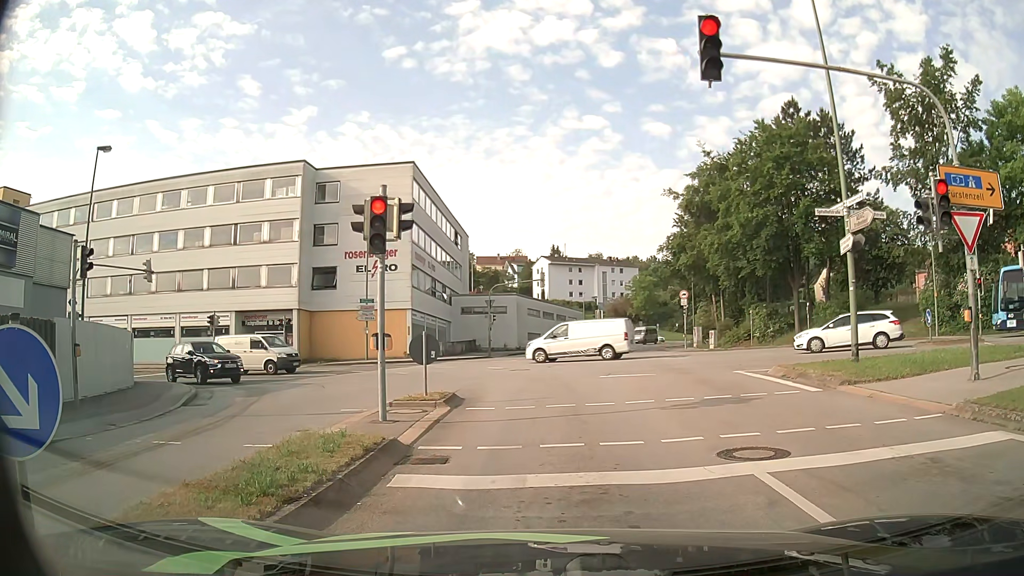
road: tertiary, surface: asphalt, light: Day
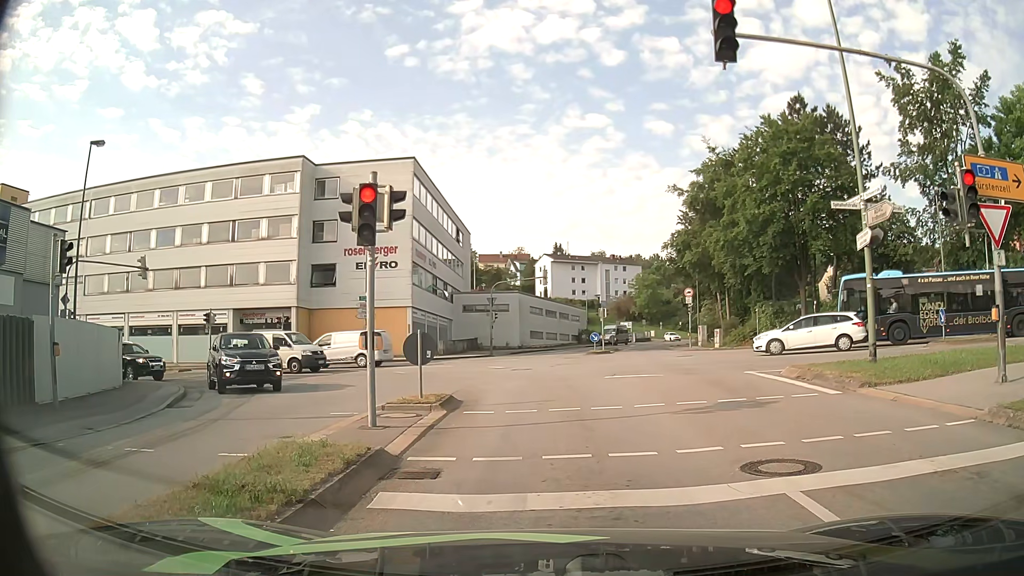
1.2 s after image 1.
(0.0, +0.8) m; 0°
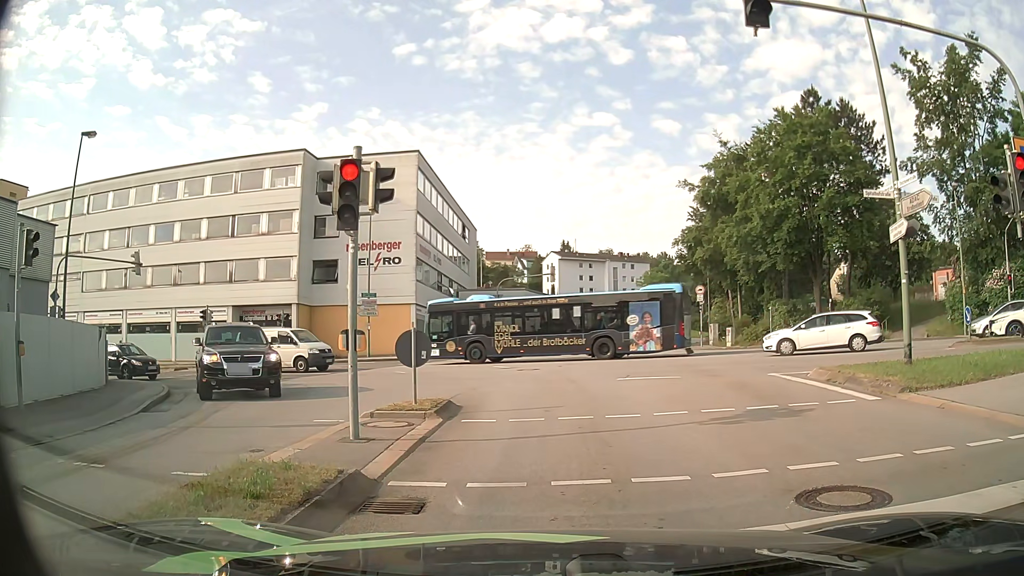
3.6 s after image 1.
(0.0, +1.3) m; 0°
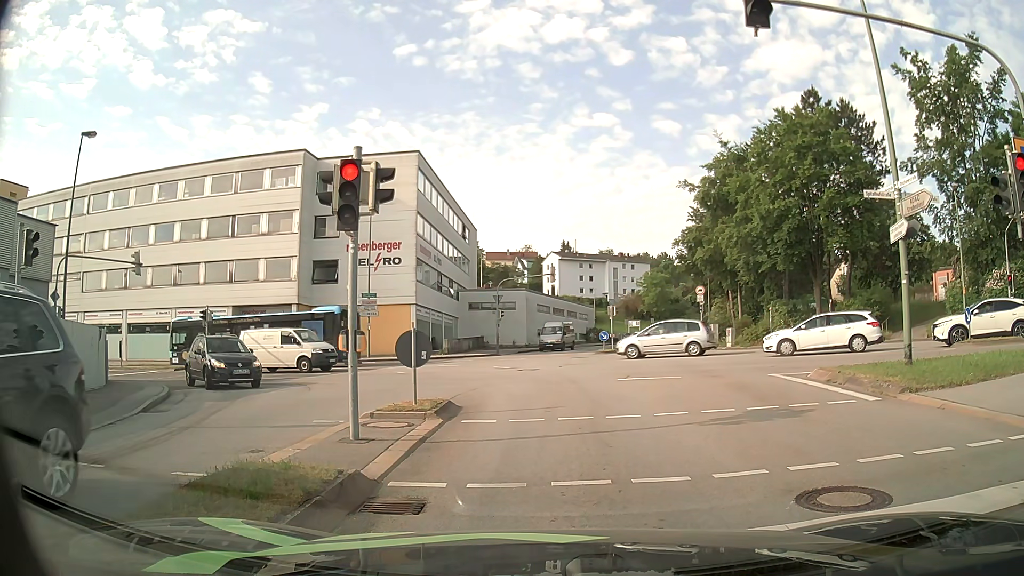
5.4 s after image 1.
(0.0, +0.1) m; 0°
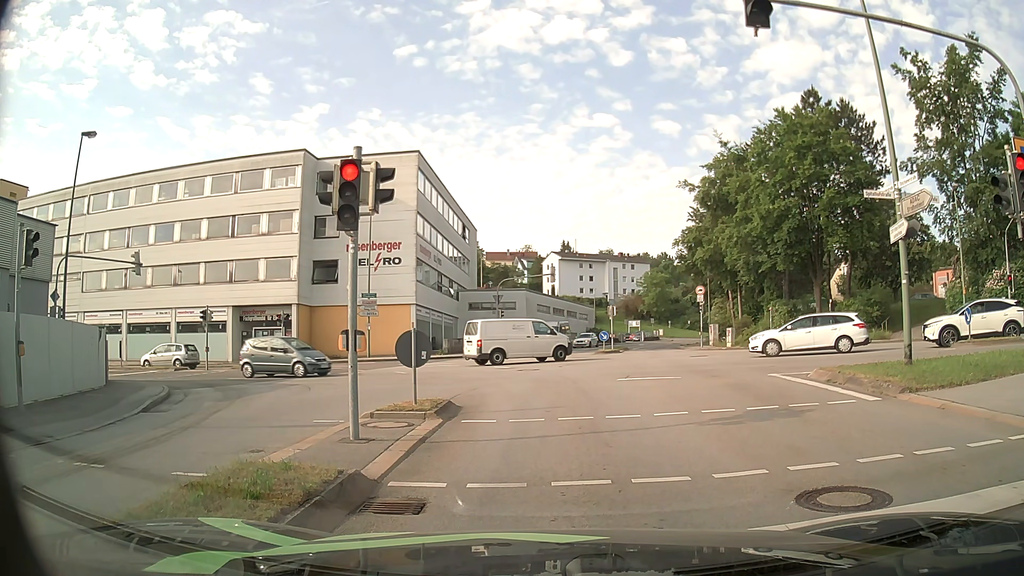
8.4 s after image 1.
(0.0, 0.0) m; 0°
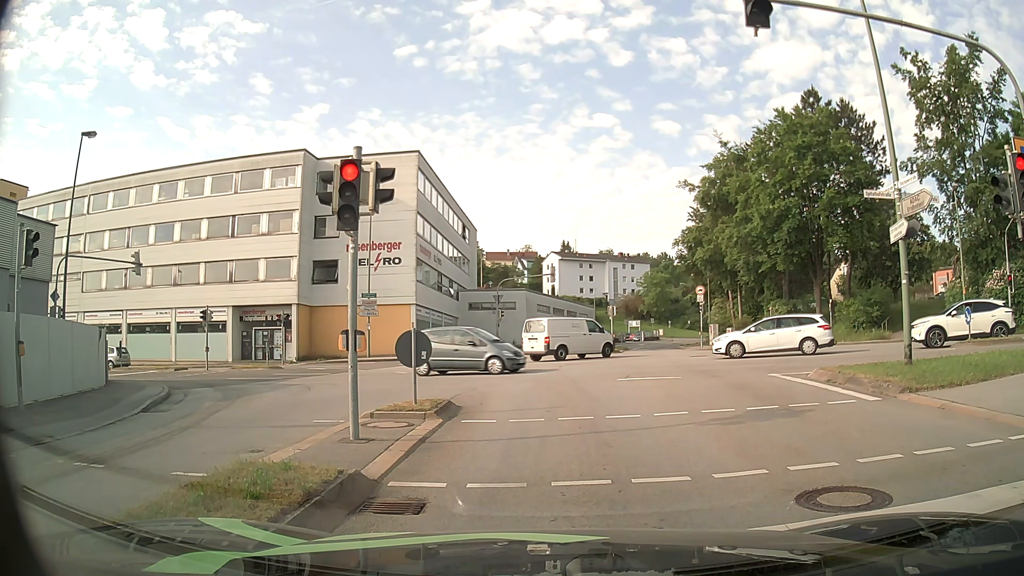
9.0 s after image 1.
(0.0, 0.0) m; 0°
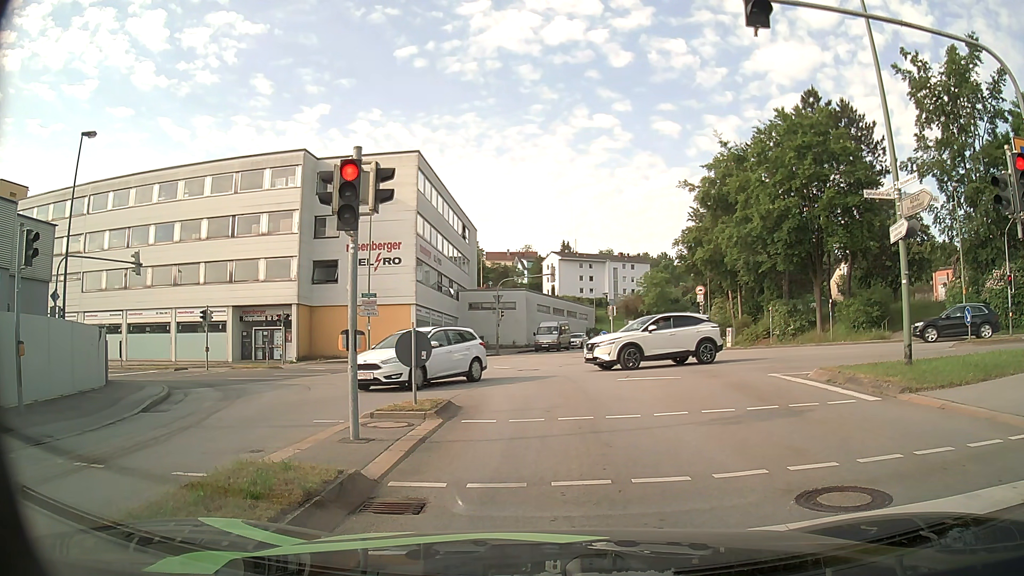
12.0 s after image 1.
(0.0, 0.0) m; 0°
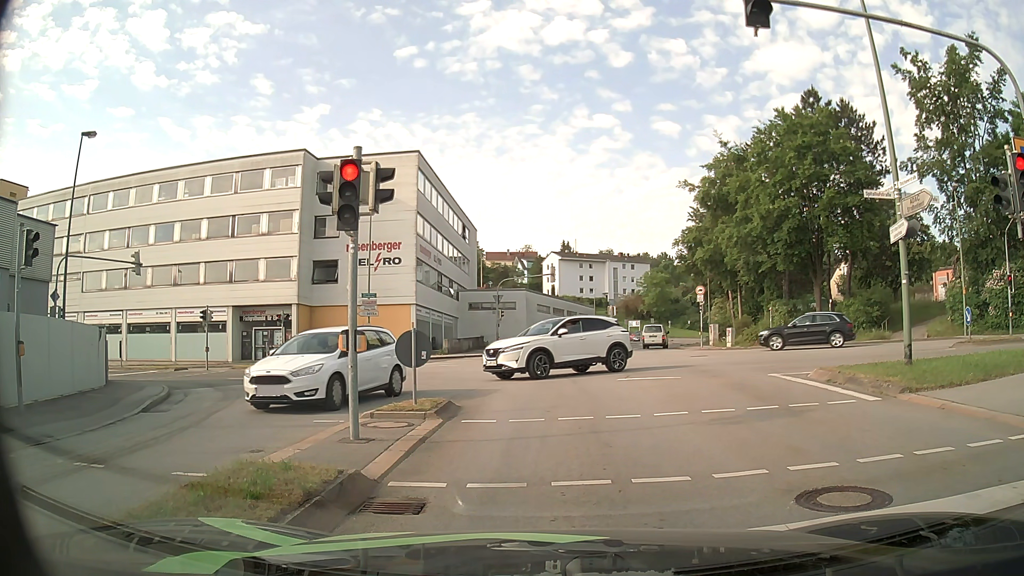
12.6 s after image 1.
(0.0, 0.0) m; 0°
